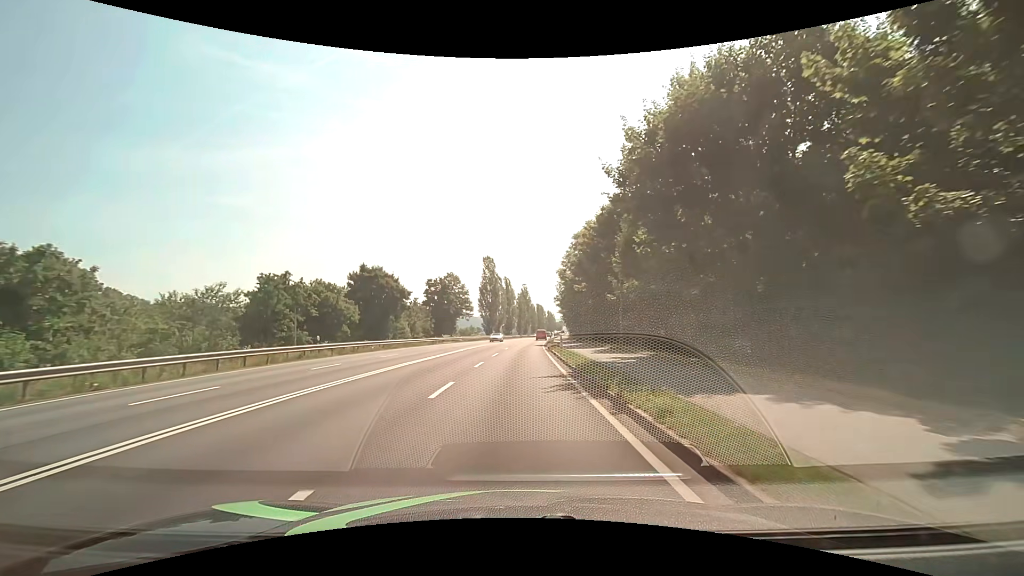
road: primary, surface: asphalt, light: Day
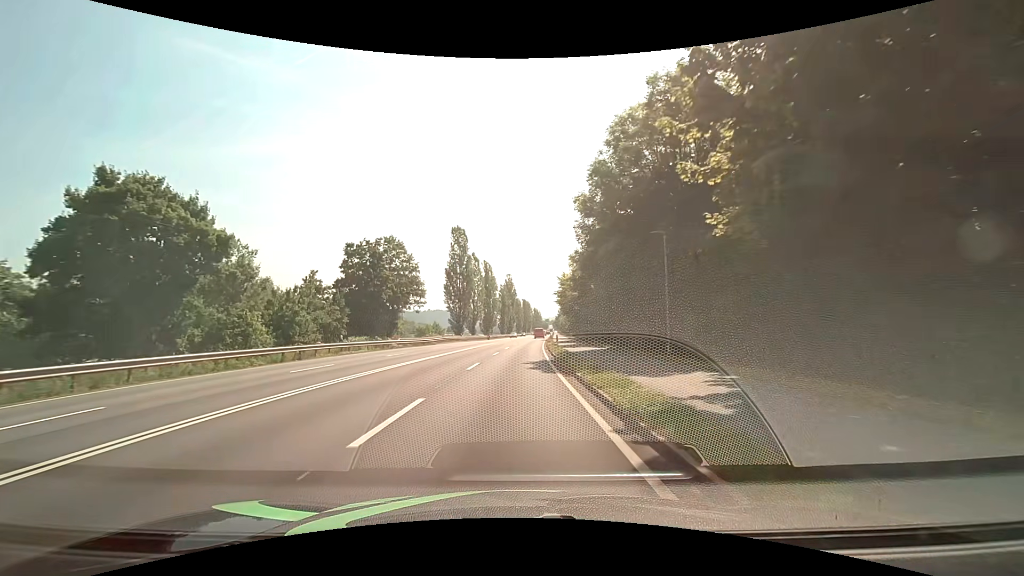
(+0.6, +34.4) m; +2°
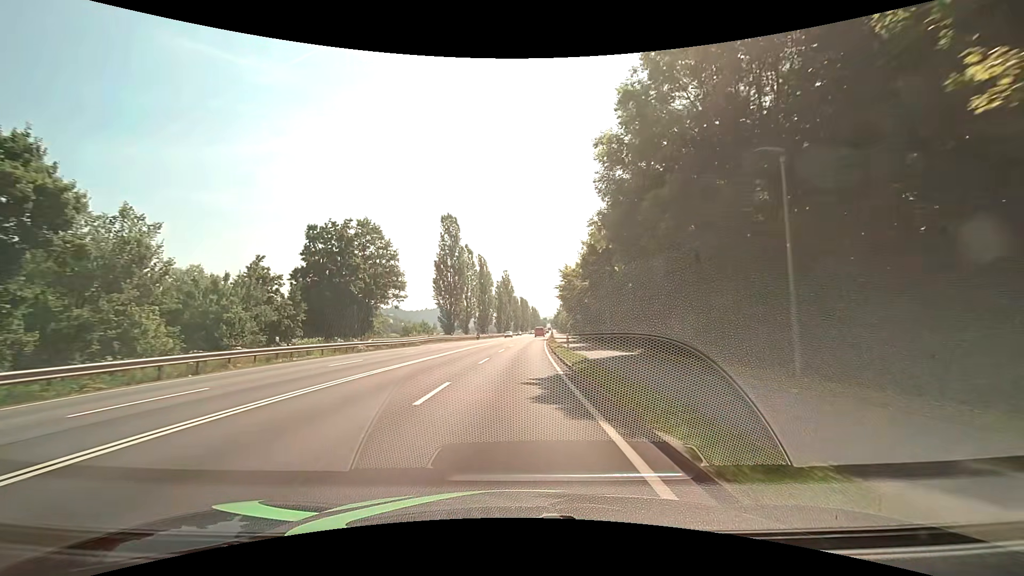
(0.0, +8.9) m; +1°
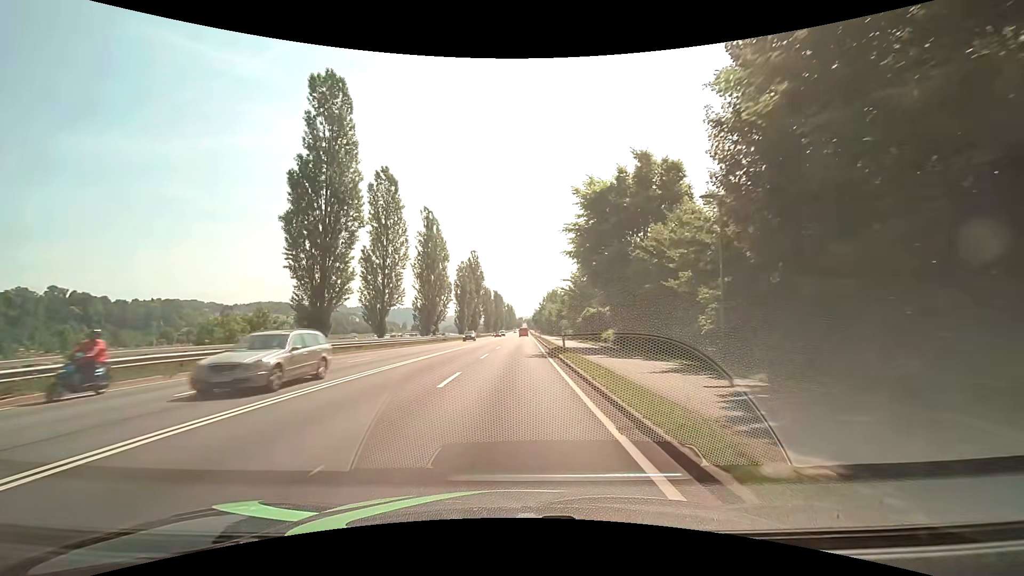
(+0.8, +45.1) m; +2°
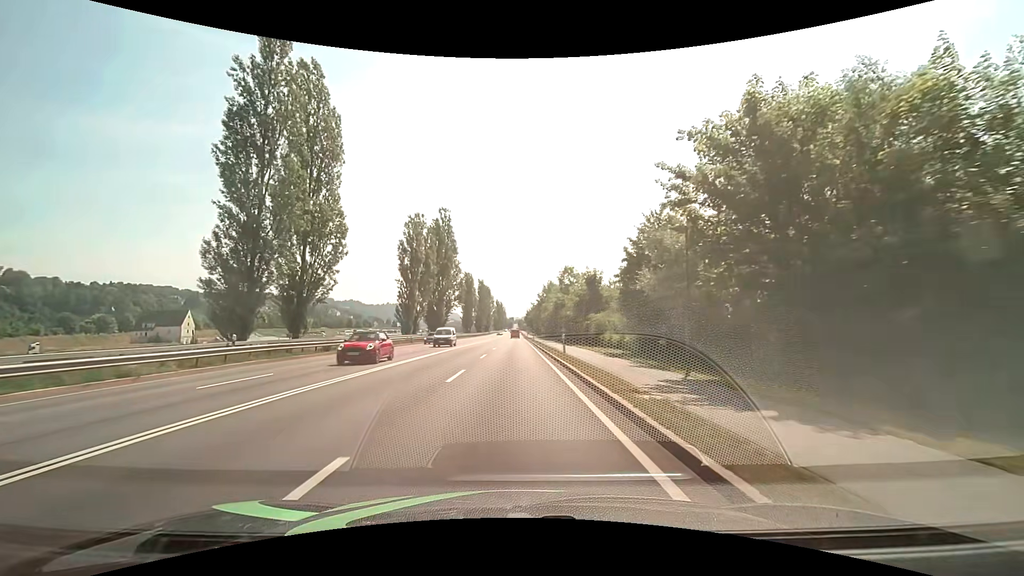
(+0.6, +46.9) m; +1°
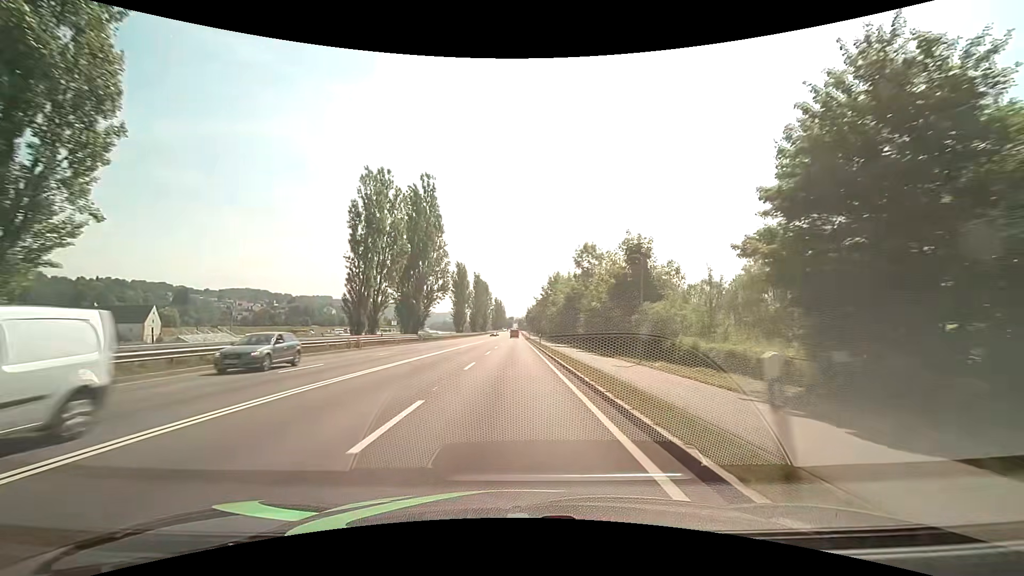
(0.0, +19.7) m; 0°
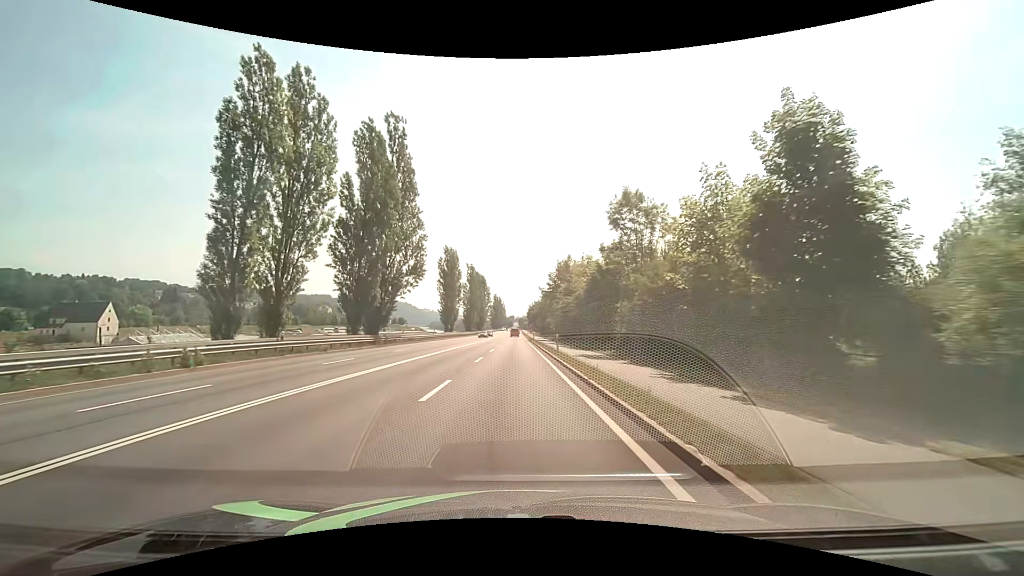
(+0.1, +20.2) m; 0°
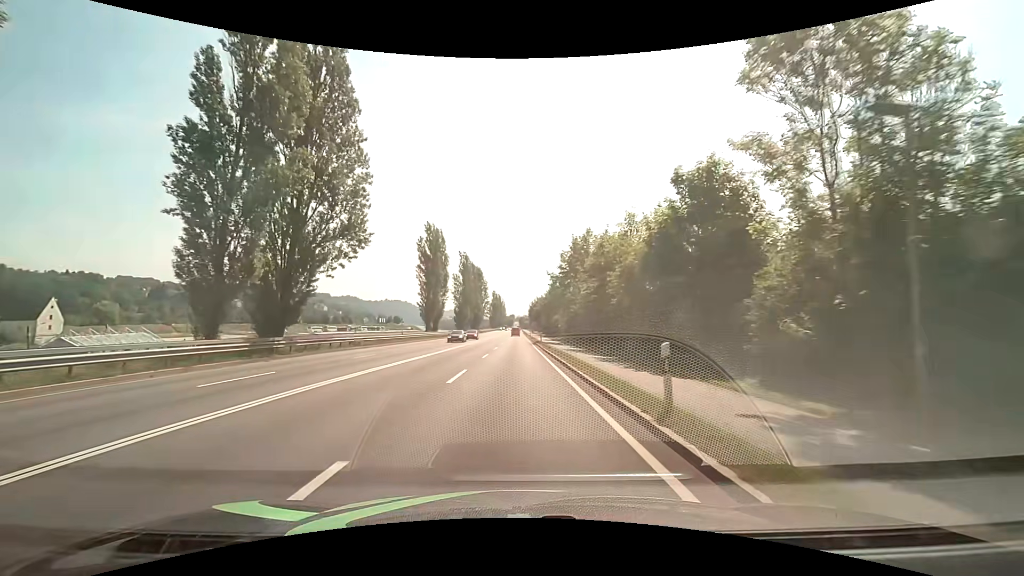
(0.0, +20.6) m; 0°
